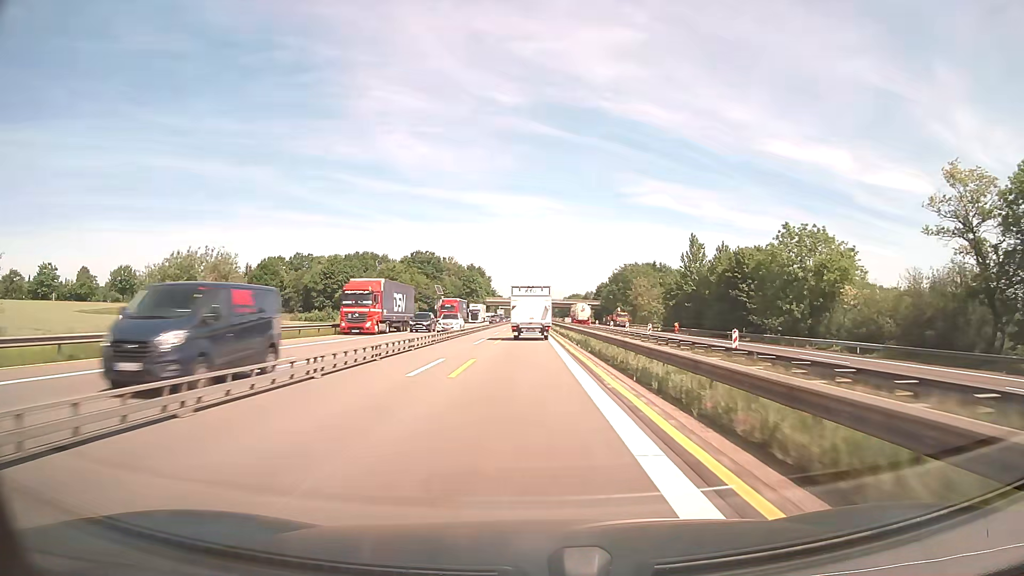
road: motorway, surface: asphalt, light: Day
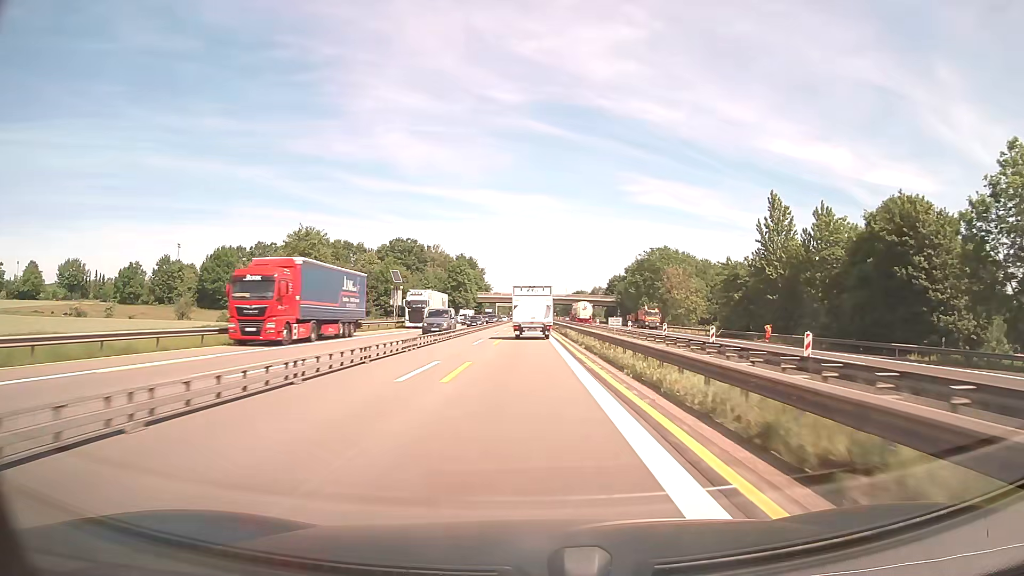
(0.0, +37.6) m; 0°
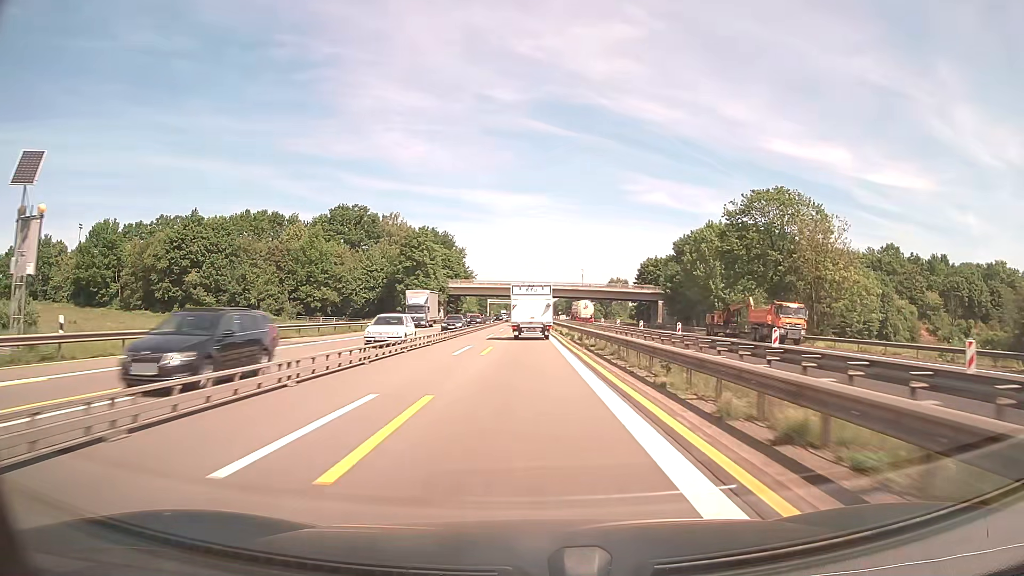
(0.0, +62.8) m; 0°
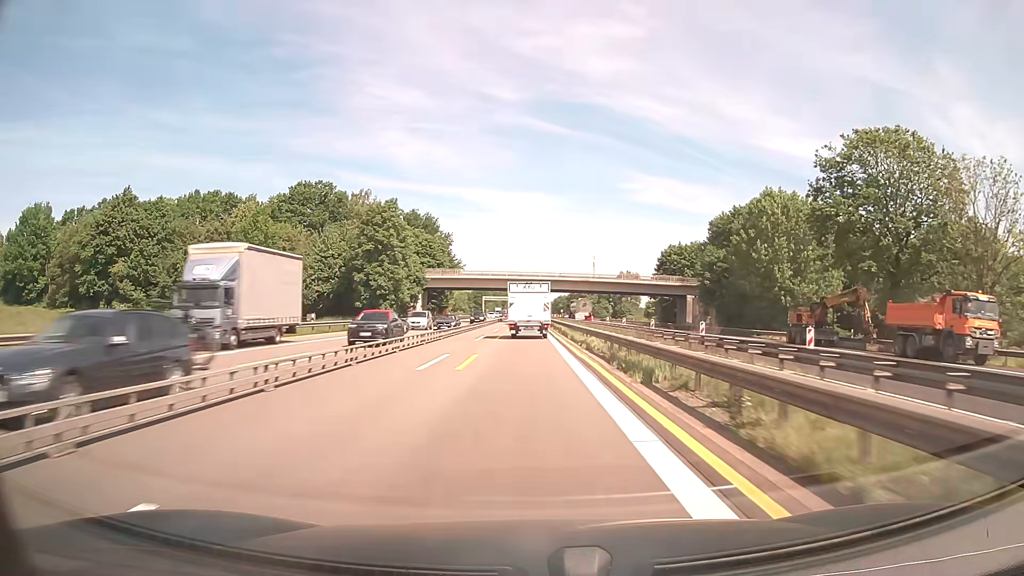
(+0.1, +25.1) m; 0°
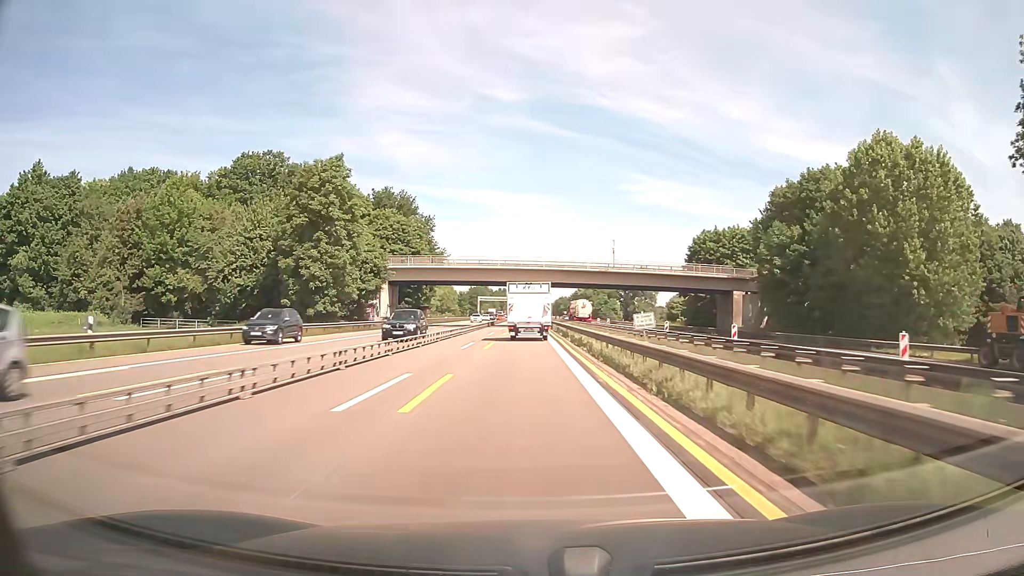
(0.0, +25.1) m; 0°
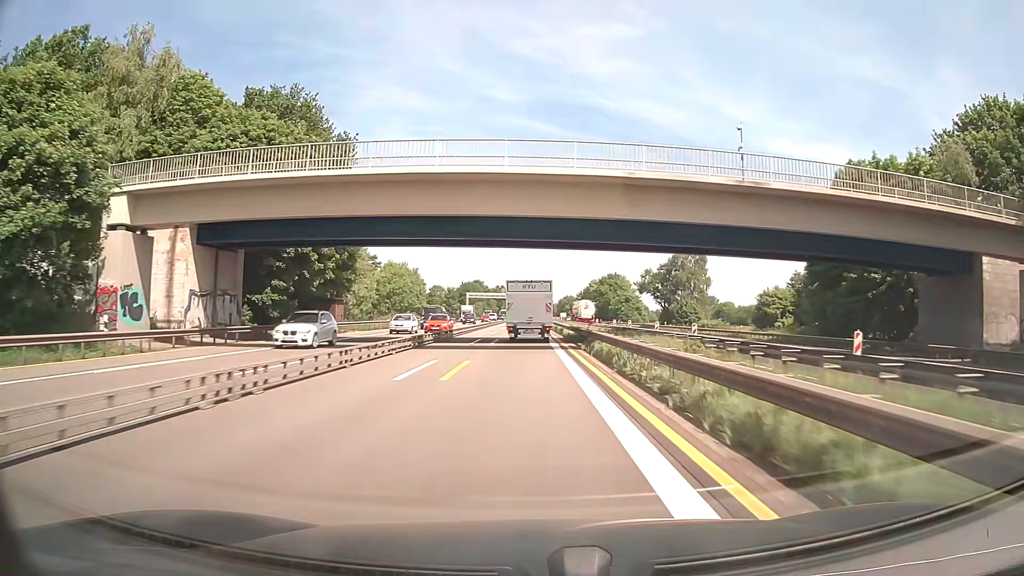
(0.0, +49.6) m; 0°
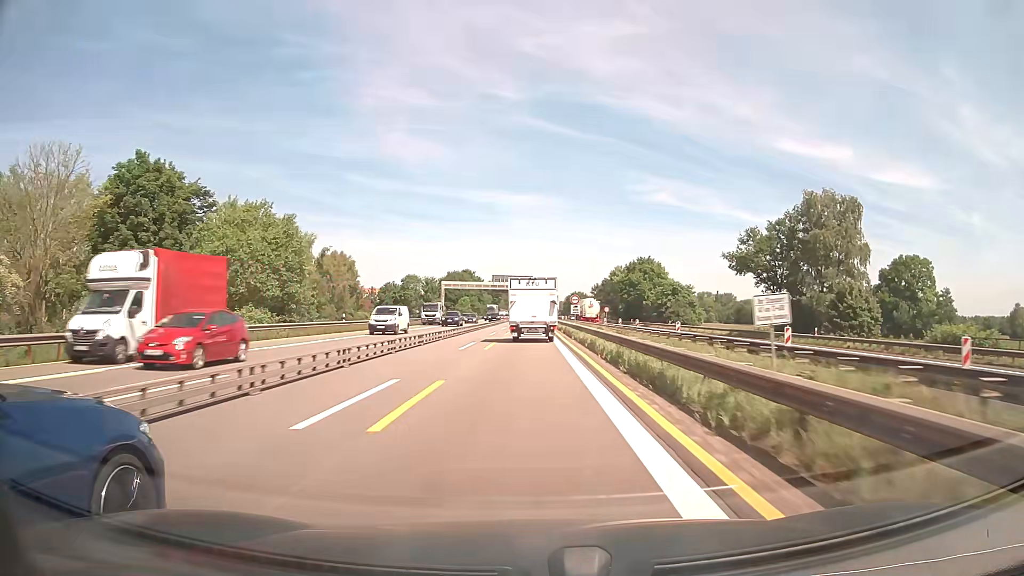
(0.0, +60.6) m; 0°
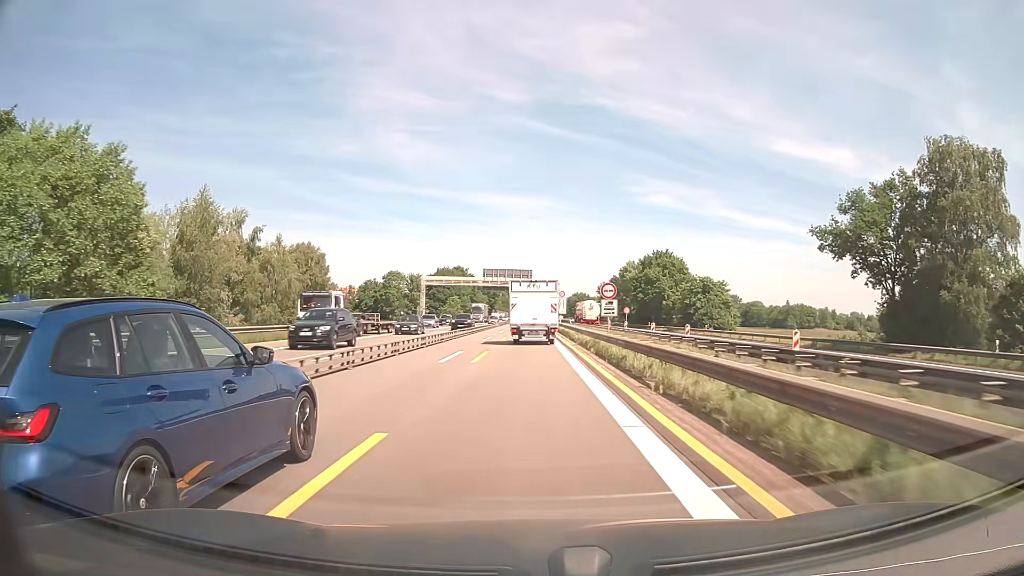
(0.0, +24.0) m; 0°
(0, +10) (0, +20) (0, +30) (0, +40) (0, +50) (0, +60) (0, +70) (0, +80) (0, +90) (0, +100) m
